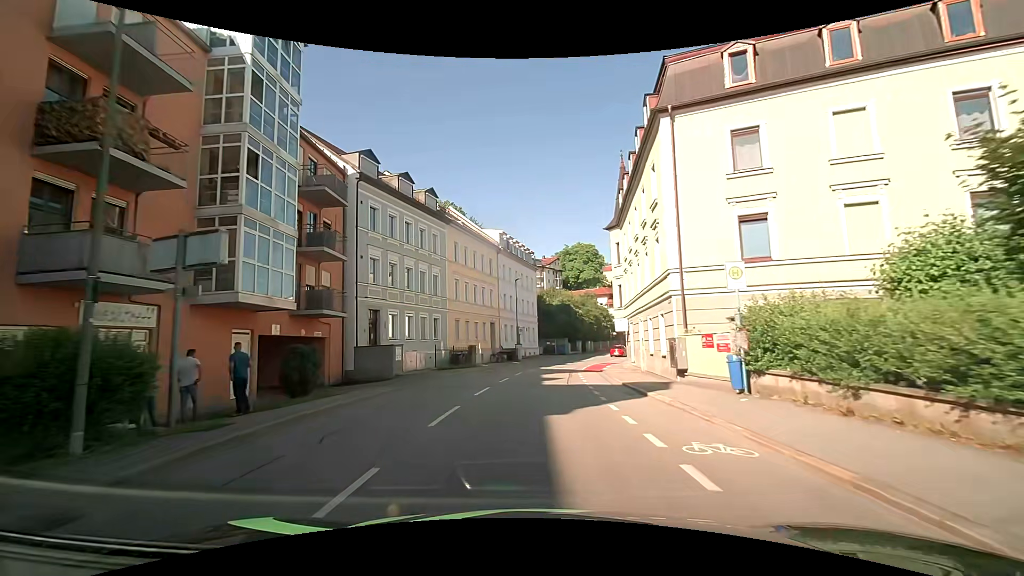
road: tertiary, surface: asphalt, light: Day
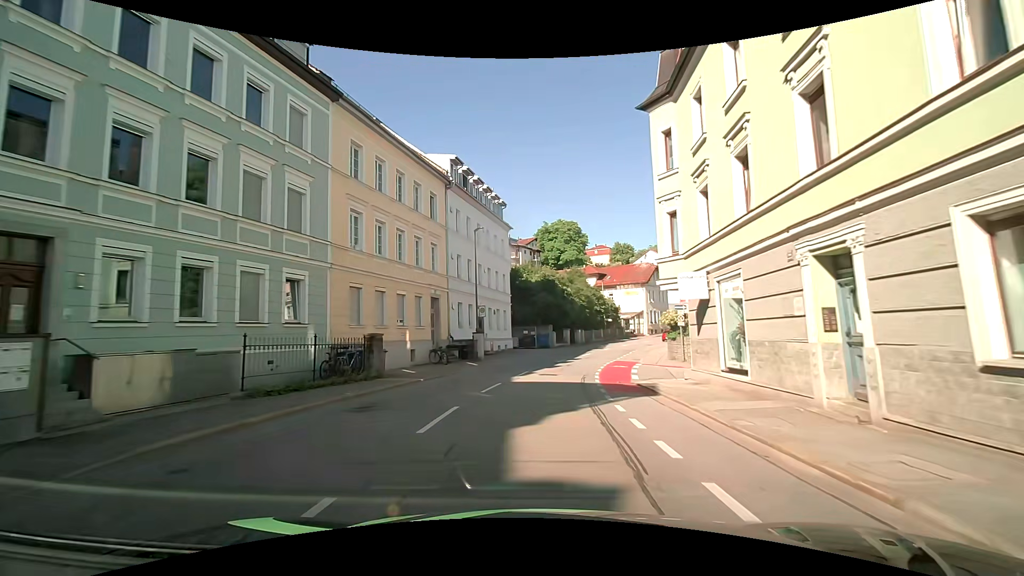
(+0.3, +18.9) m; +3°
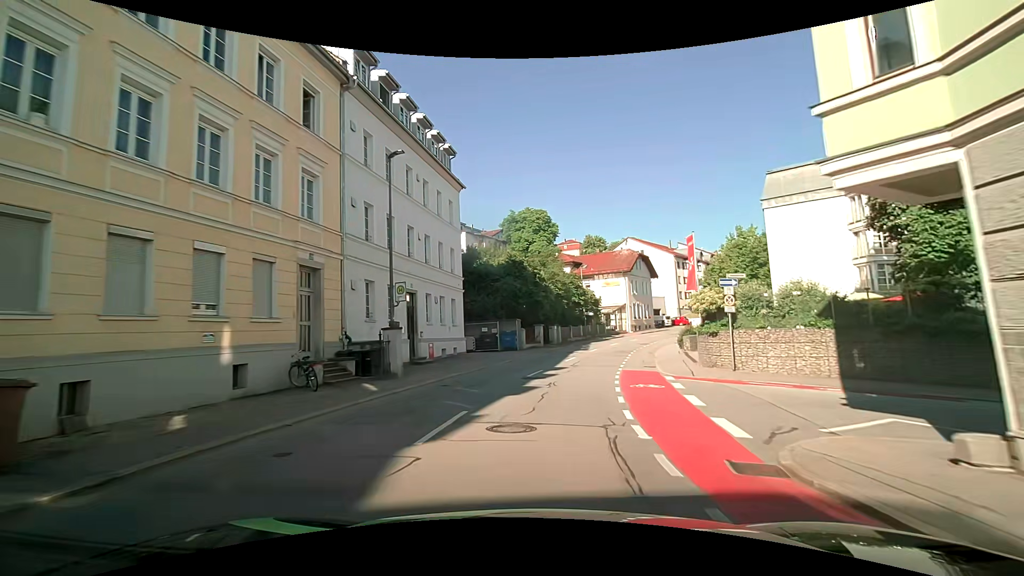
(+0.3, +12.7) m; +4°
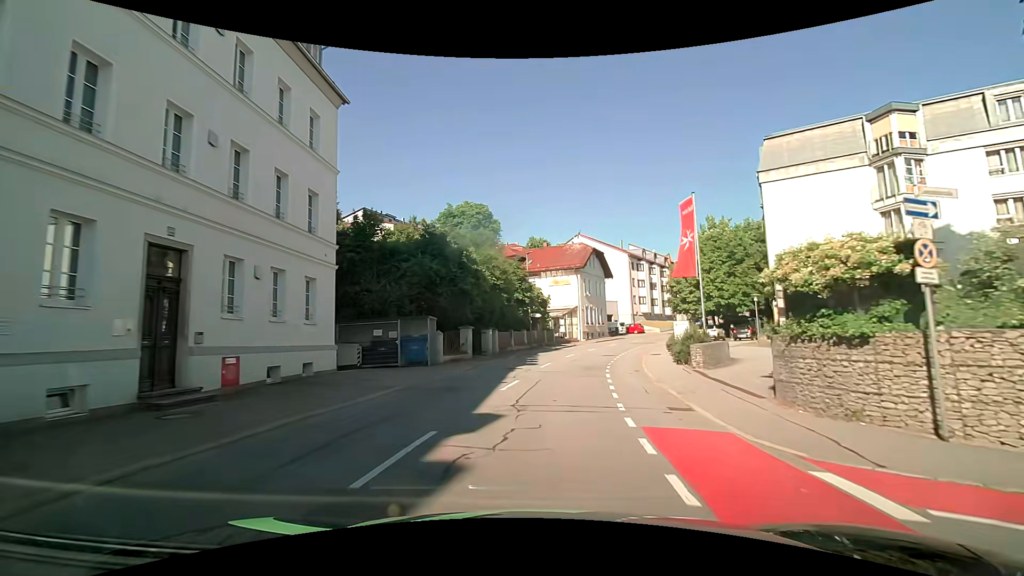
(+0.5, +12.7) m; +6°
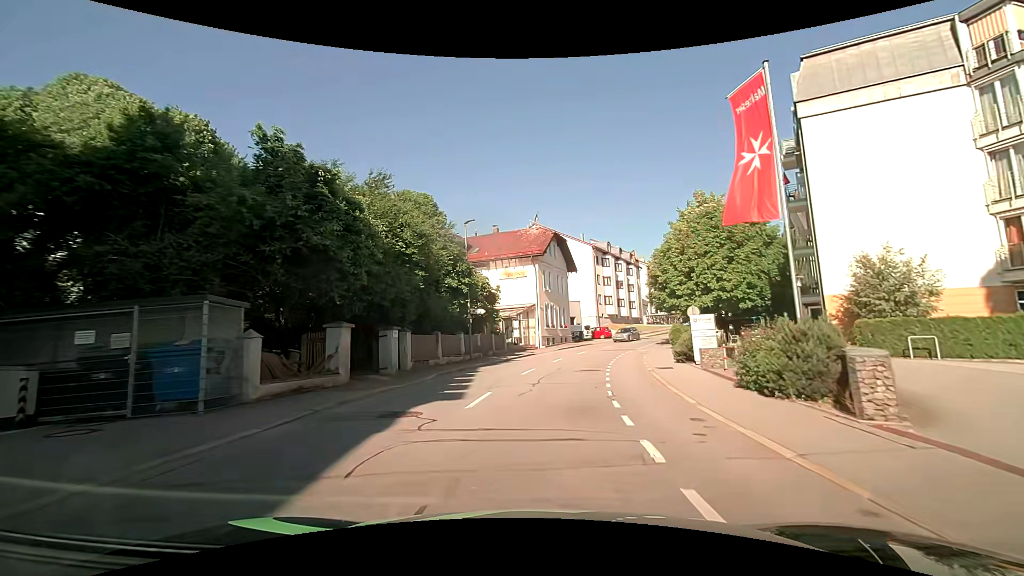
(+0.7, +12.6) m; +5°
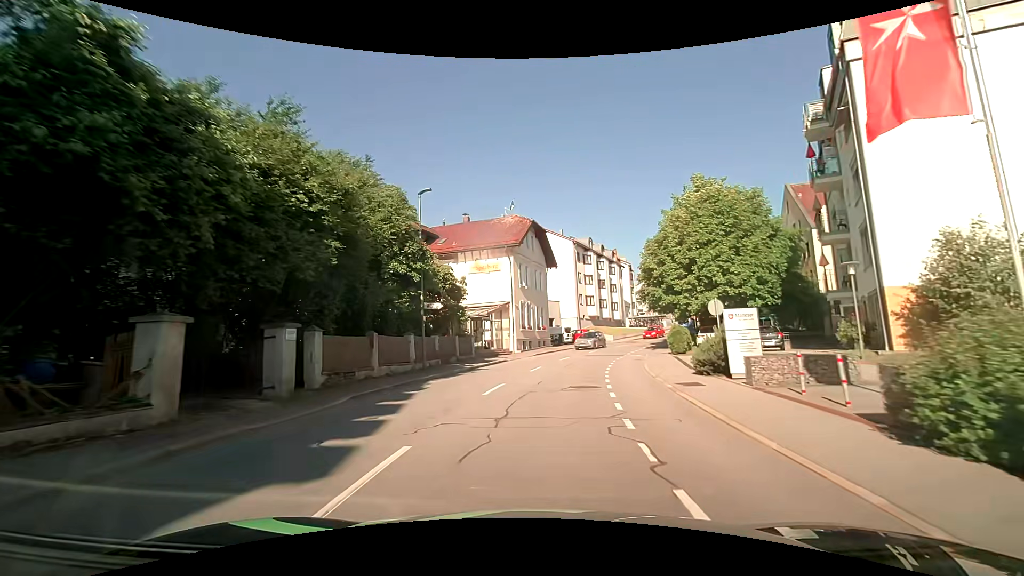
(+0.1, +6.2) m; +3°
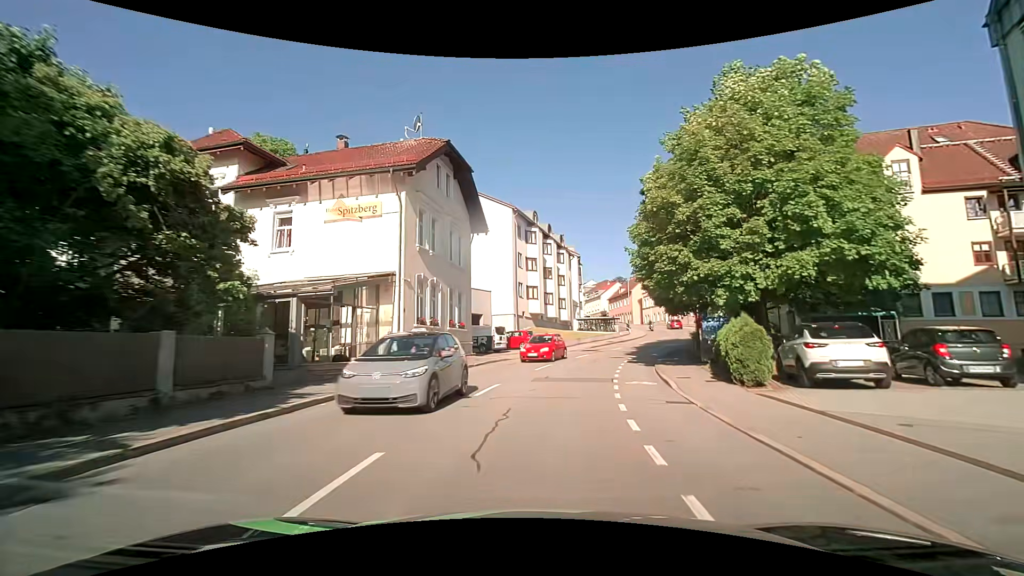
(+1.2, +18.2) m; +7°
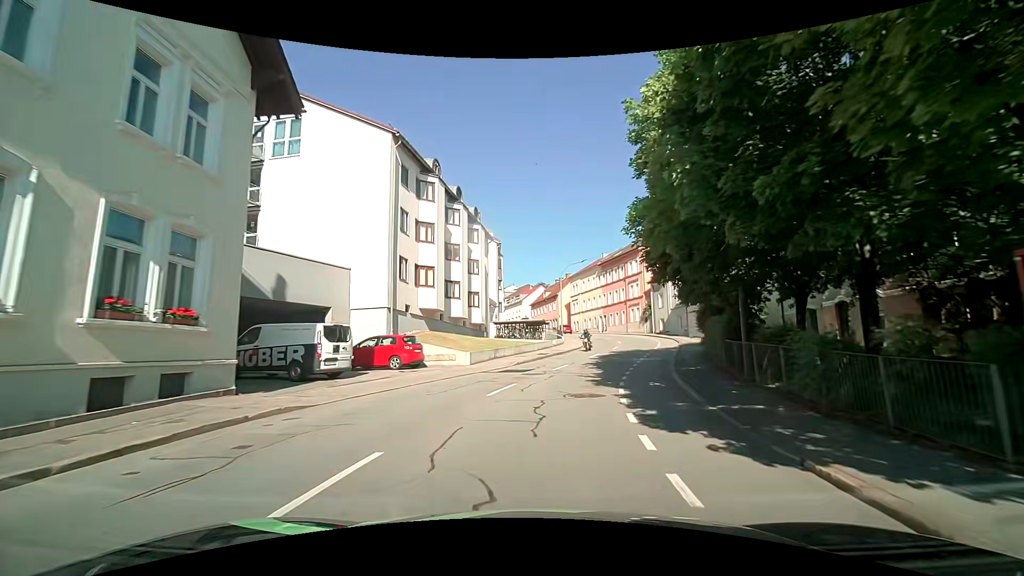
(+1.5, +17.6) m; +9°
(+1, +10) (+3, +20) (+5, +29) (+8, +39) (+10, +49) (+11, +59) (+10, +69) (+7, +78) (+5, +88) (+2, +98) m
